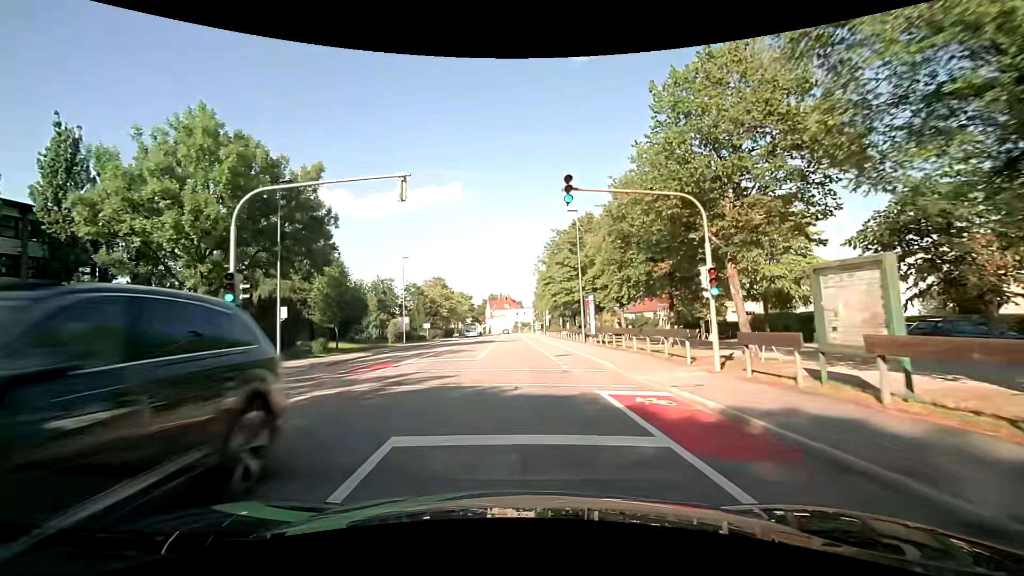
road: tertiary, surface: asphalt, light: Day
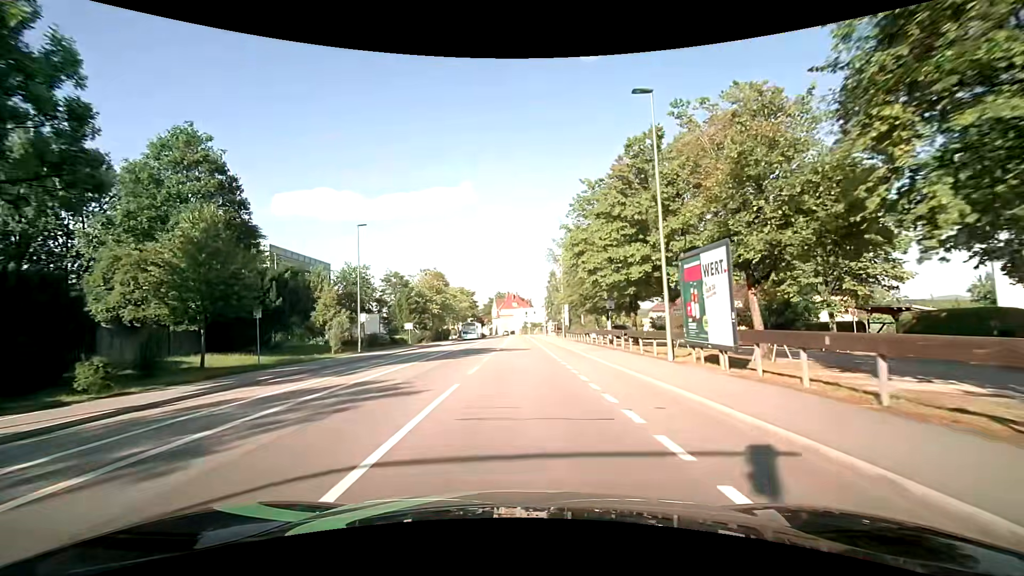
(-0.3, +19.7) m; -1°
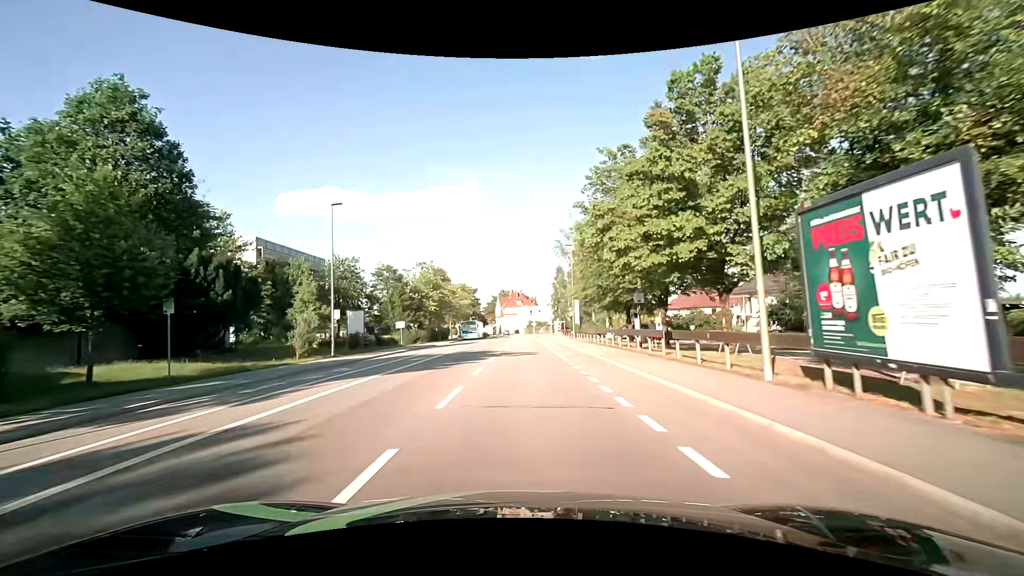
(-0.1, +6.7) m; -1°
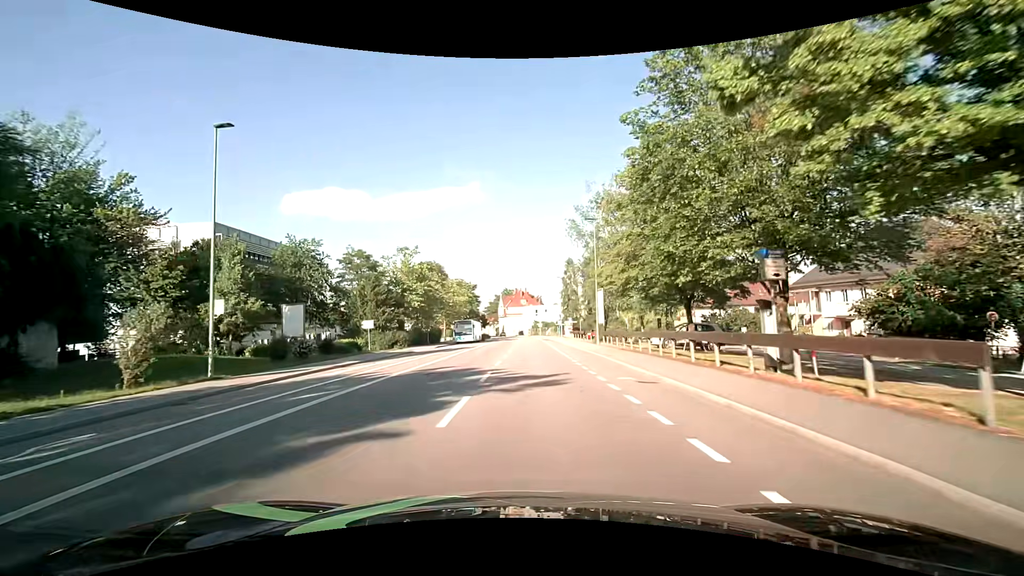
(-0.1, +13.6) m; 0°
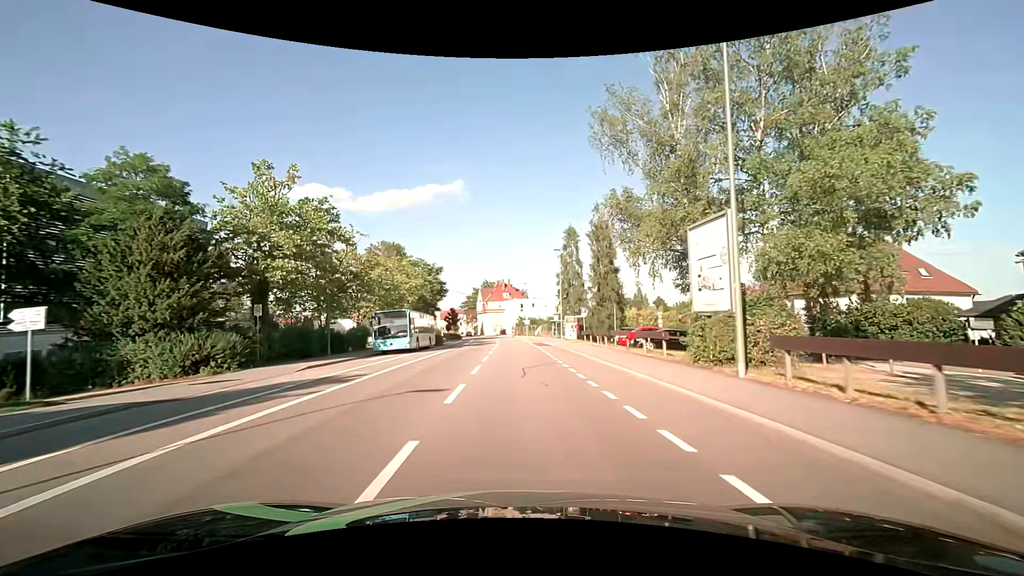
(+0.2, +28.1) m; +2°
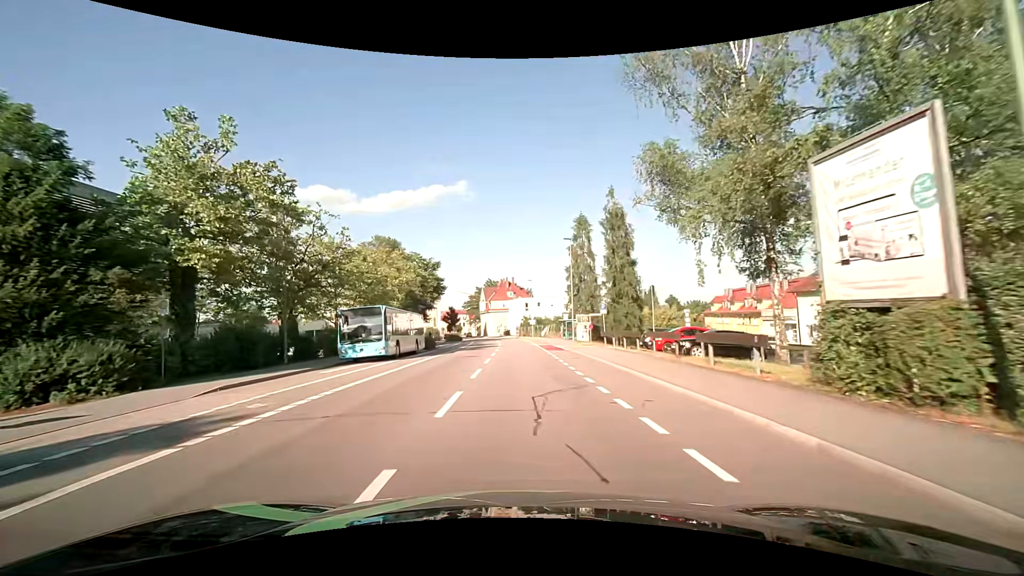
(0.0, +7.2) m; 0°
(0, +10) (0, +20) (0, +30) (-1, +40) (-1, +50) (-1, +60) (-2, +70) (-3, +80) (-4, +90) (-5, +100) m
